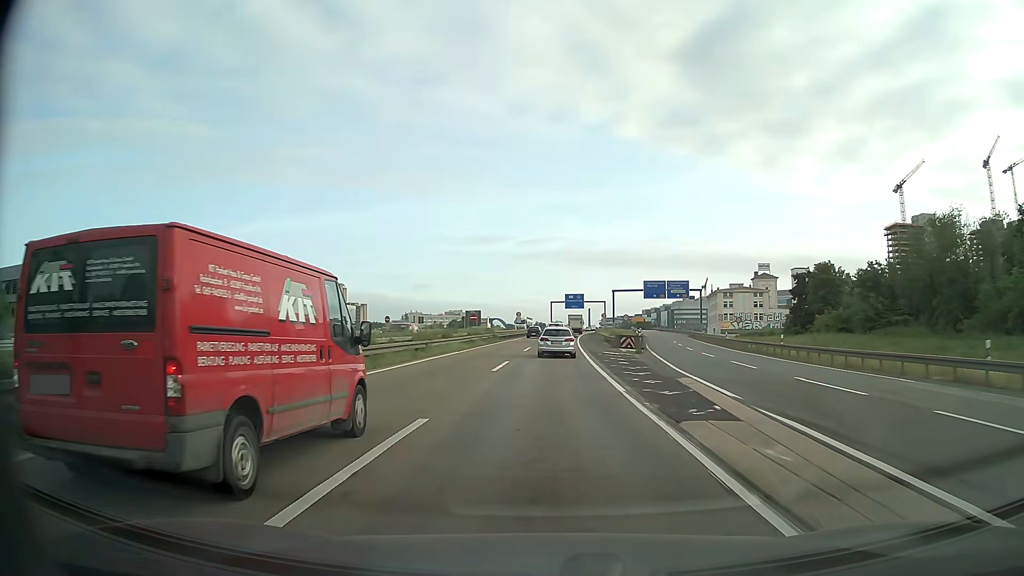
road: motorway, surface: asphalt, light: Day
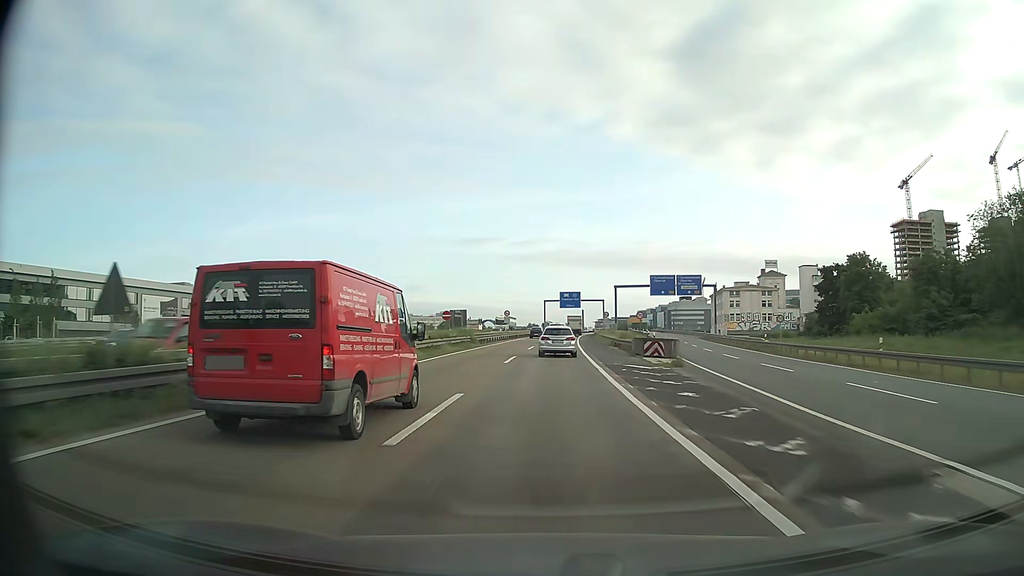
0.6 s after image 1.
(+0.1, +13.9) m; +1°
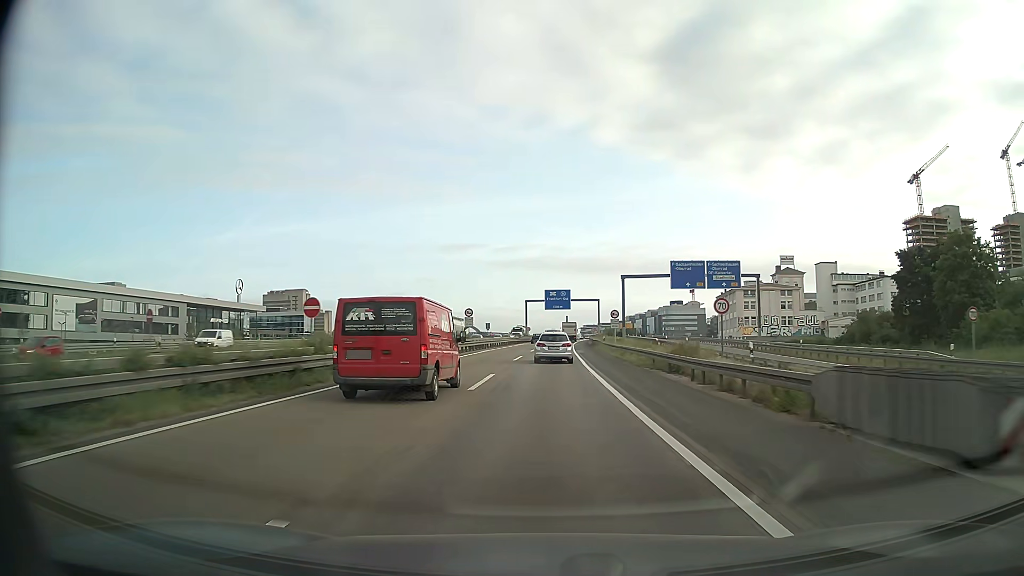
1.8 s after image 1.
(+0.3, +27.7) m; +1°
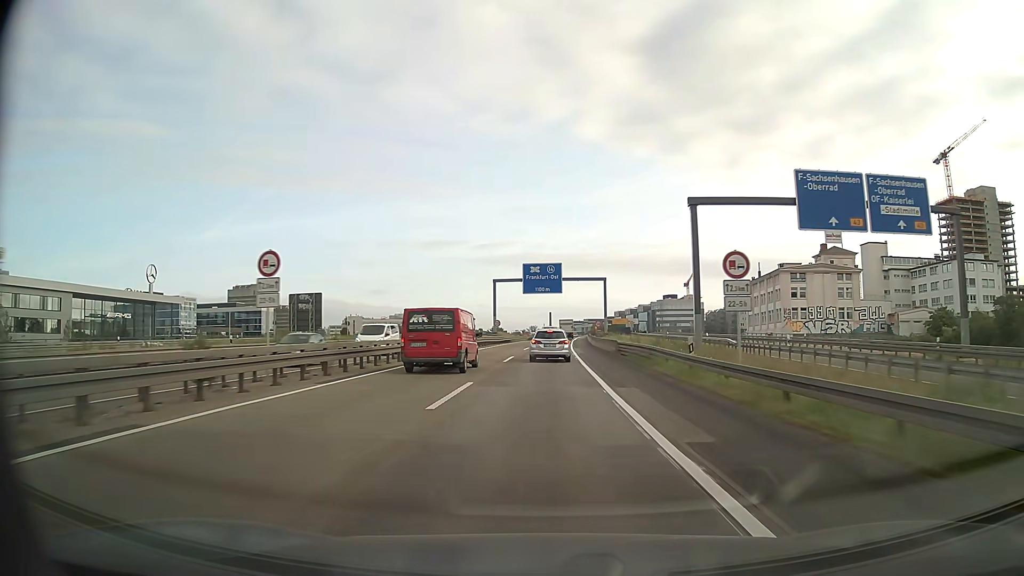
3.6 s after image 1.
(+0.6, +41.0) m; +2°
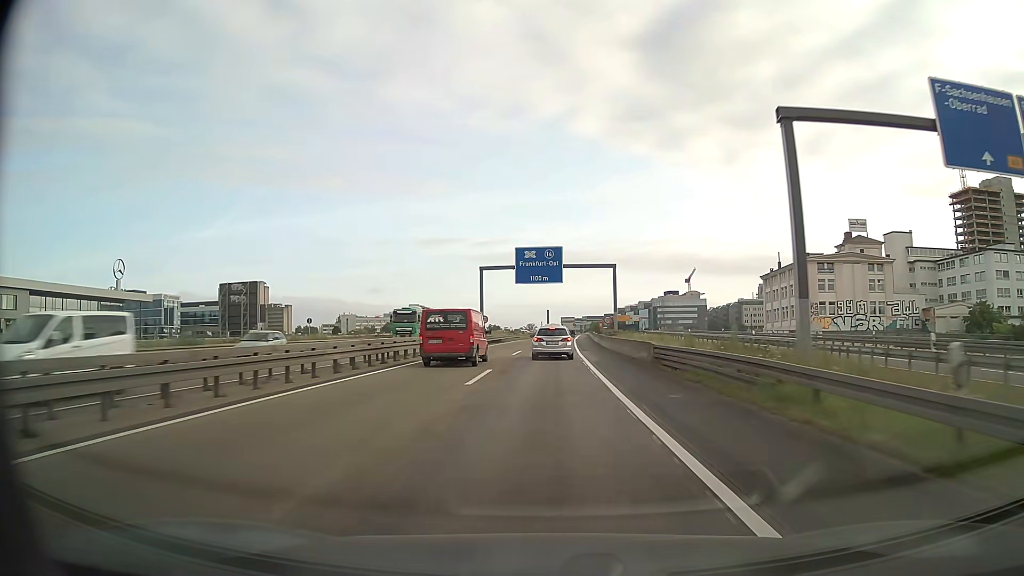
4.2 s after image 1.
(0.0, +13.4) m; 0°
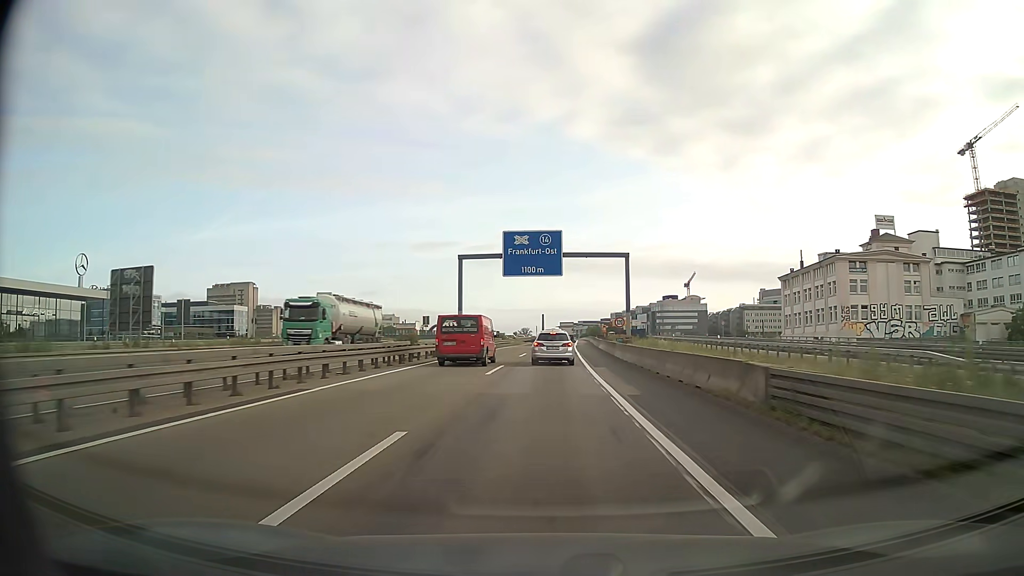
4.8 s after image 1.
(0.0, +13.2) m; 0°
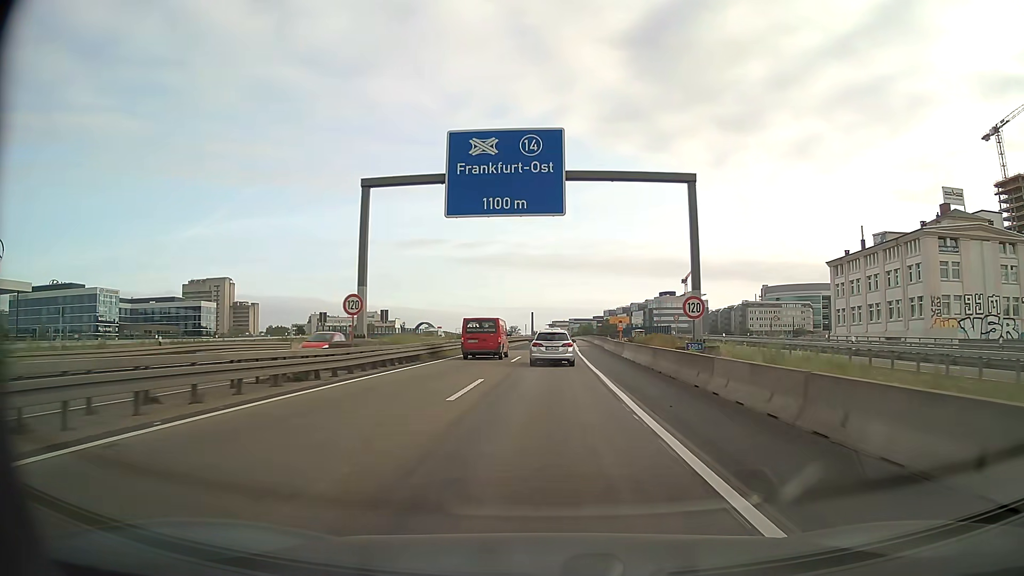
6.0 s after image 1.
(+0.2, +25.9) m; +1°
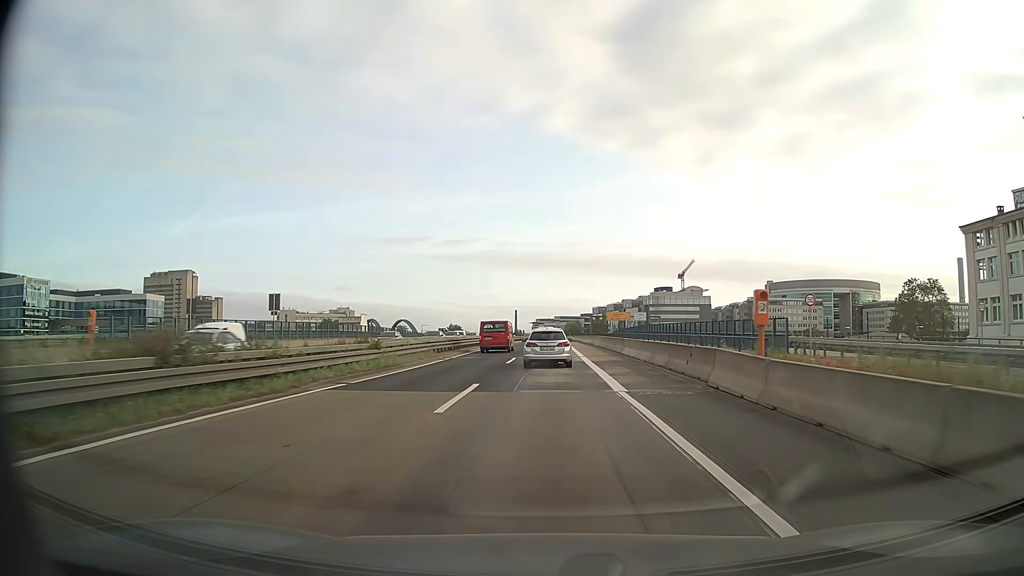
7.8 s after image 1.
(+0.4, +37.8) m; +1°
(0, +10) (0, +20) (0, +30) (0, +40) (0, +50) (+1, +60) (+1, +70) (+1, +80) (+1, +90) (+1, +100) m
